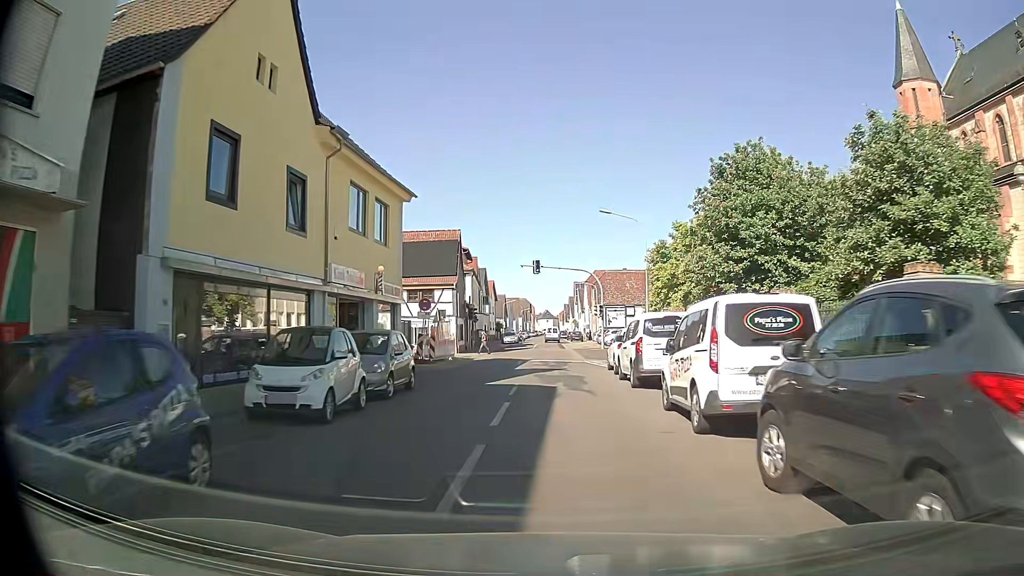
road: tertiary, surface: asphalt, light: Day
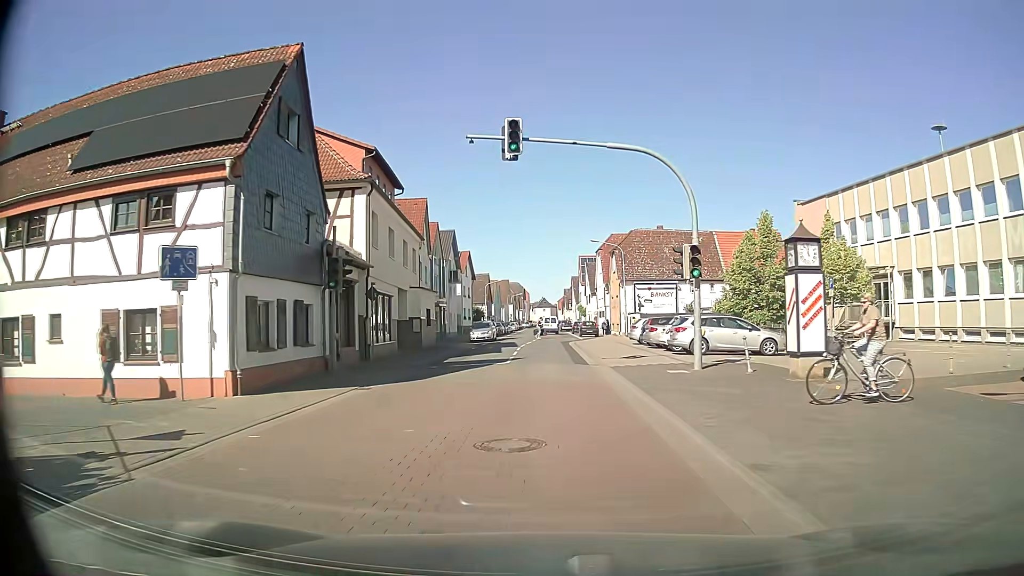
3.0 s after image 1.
(+0.3, +32.9) m; +1°
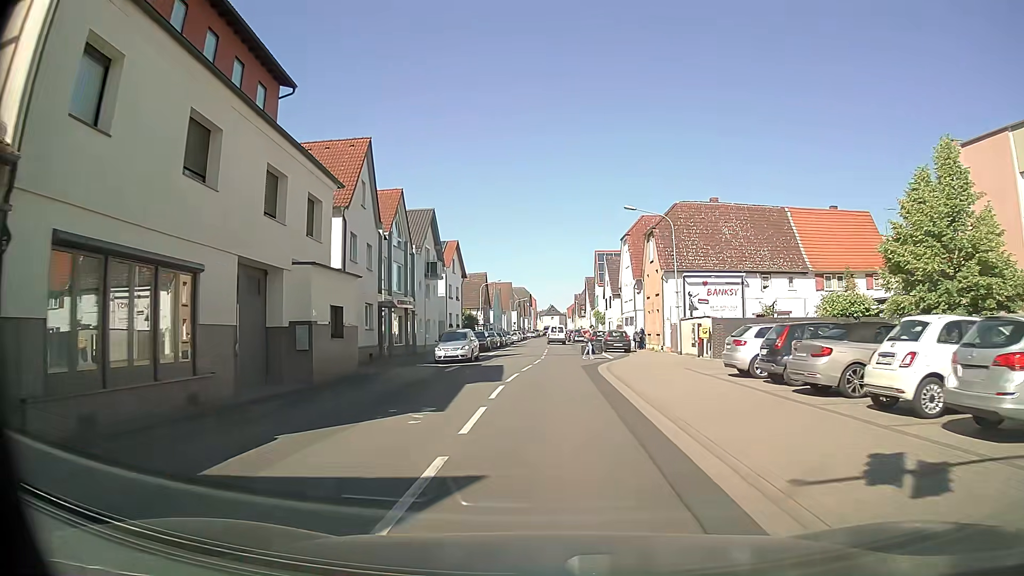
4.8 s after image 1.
(-0.1, +18.4) m; 0°
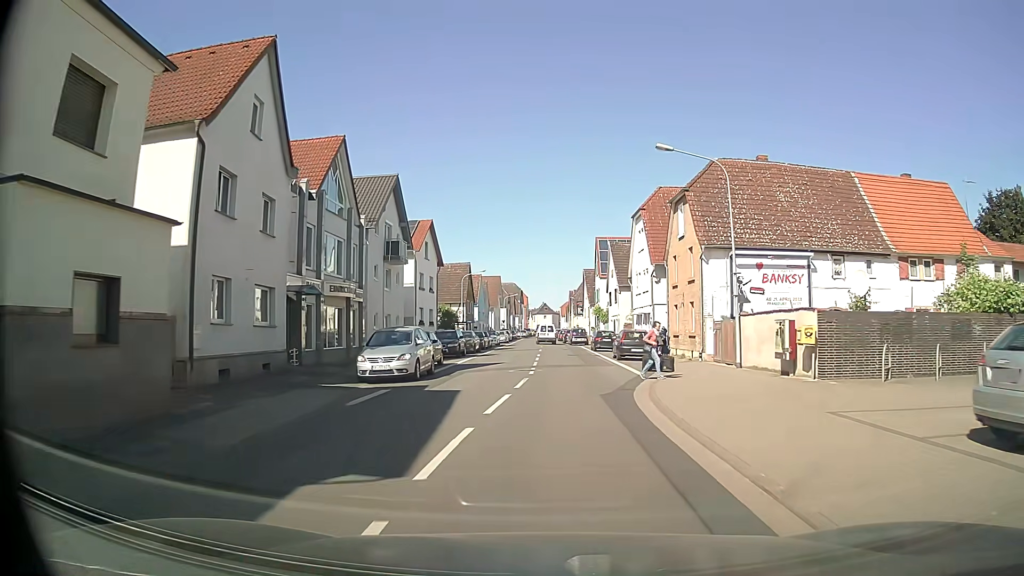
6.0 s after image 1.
(-0.1, +11.9) m; 0°
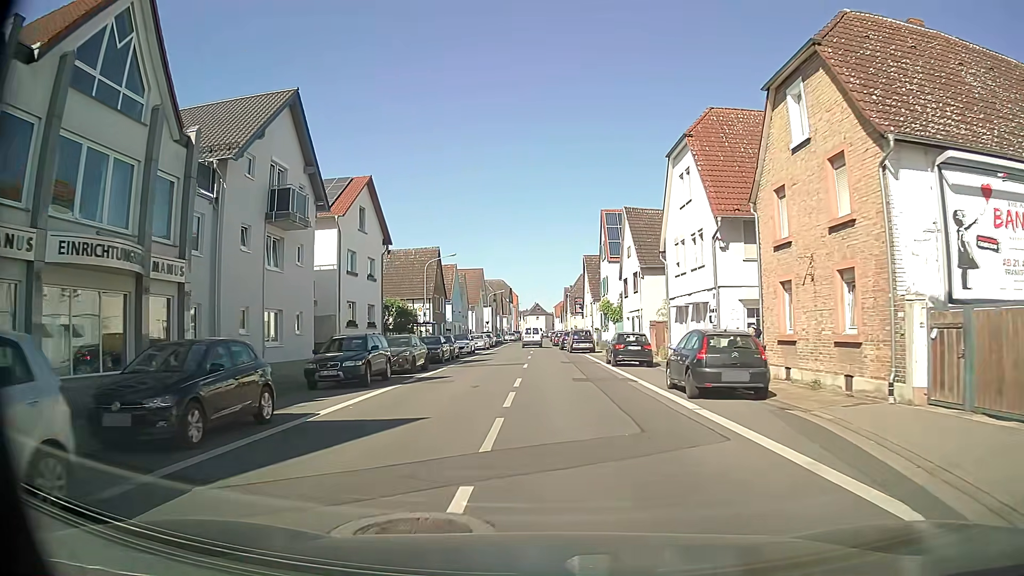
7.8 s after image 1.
(+0.3, +17.4) m; +1°
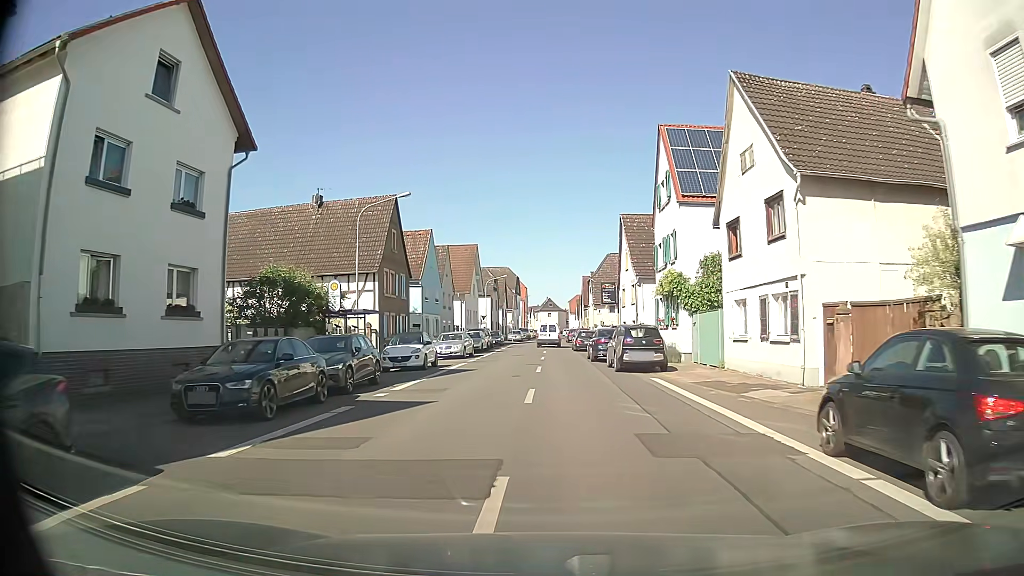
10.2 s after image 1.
(-0.4, +22.9) m; -2°
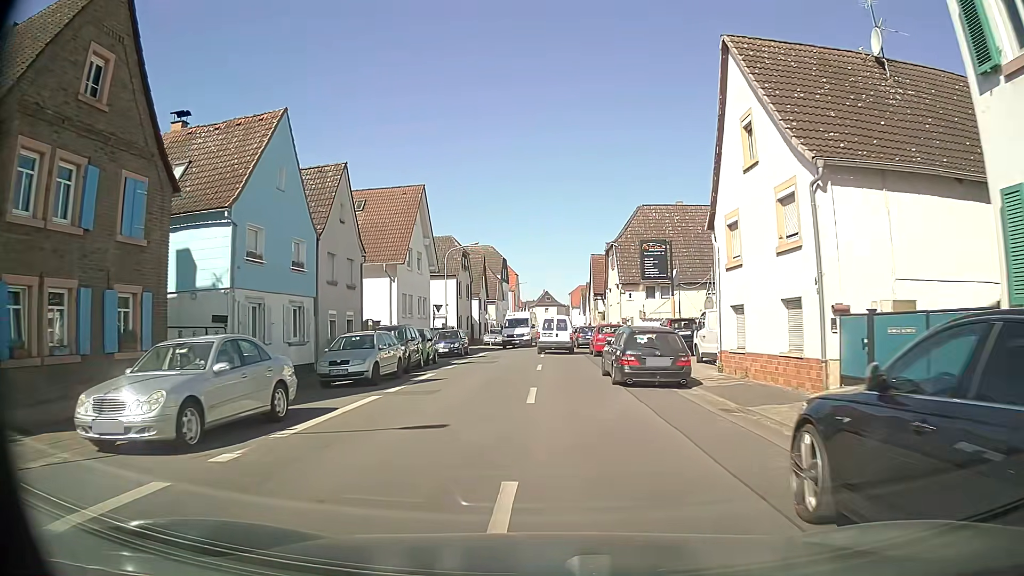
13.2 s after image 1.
(+0.4, +27.8) m; 0°
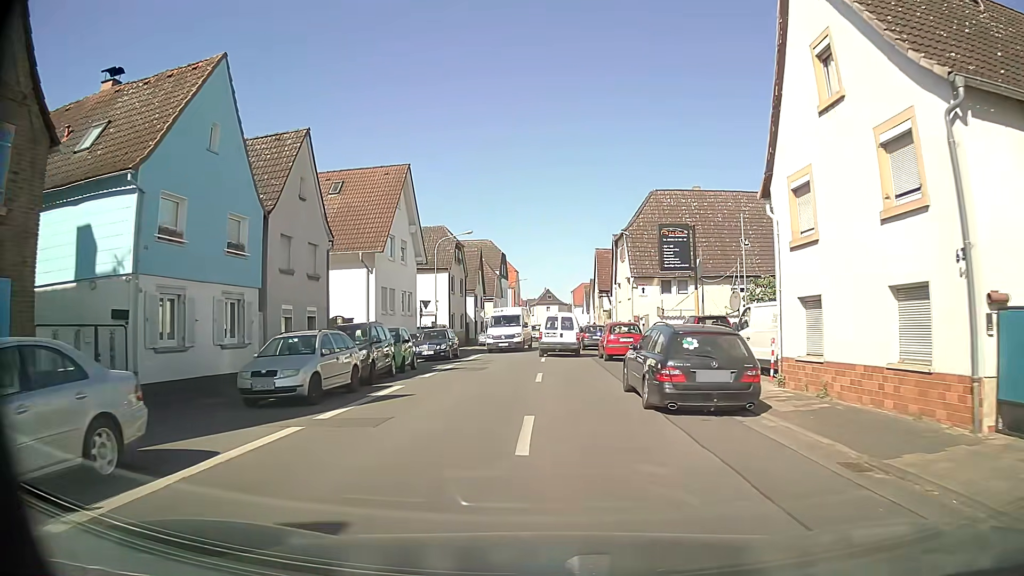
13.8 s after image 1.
(0.0, +5.0) m; -1°
